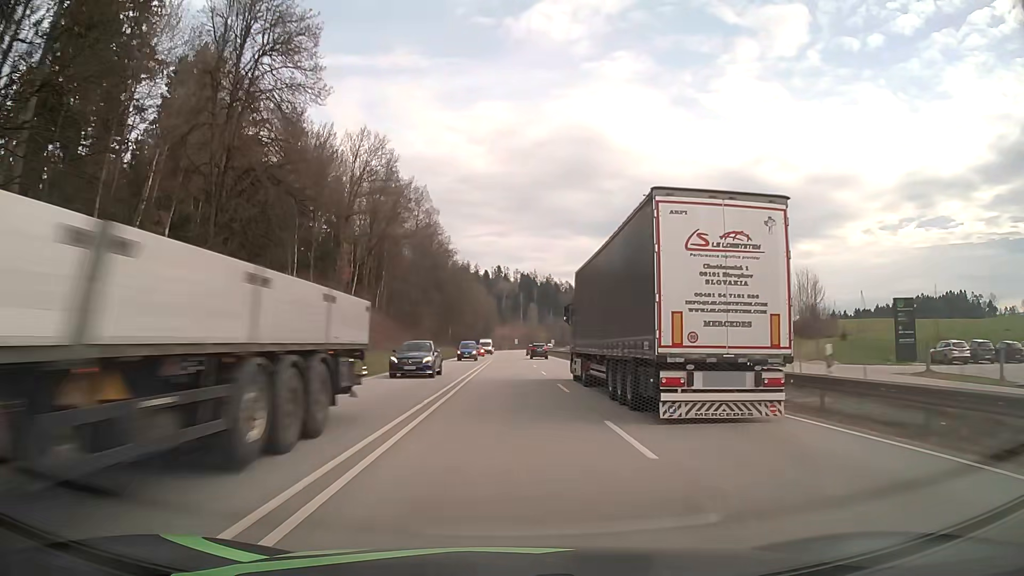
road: primary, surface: asphalt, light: Day
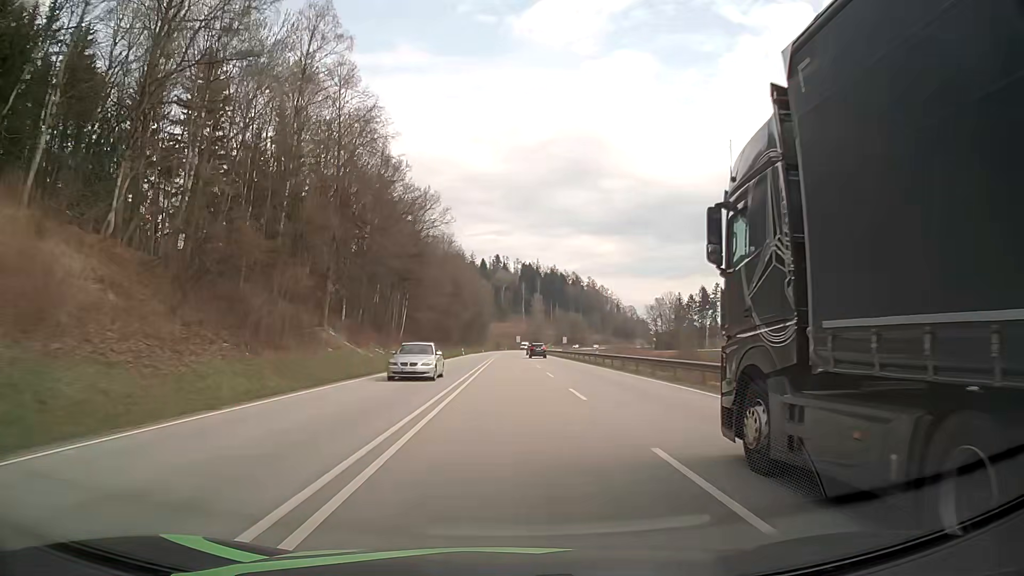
(+0.1, +63.4) m; 0°
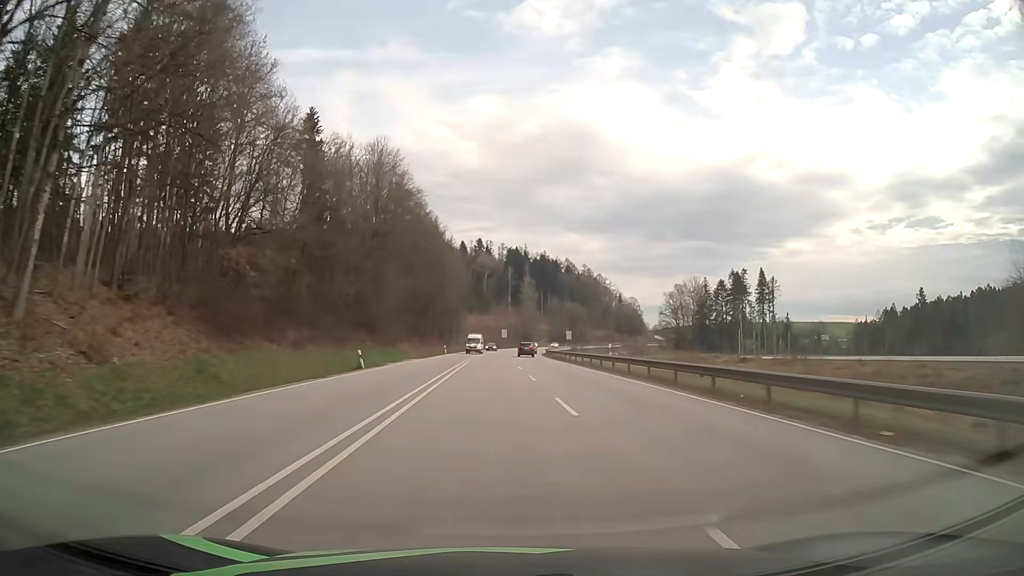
(+0.5, +63.9) m; +1°
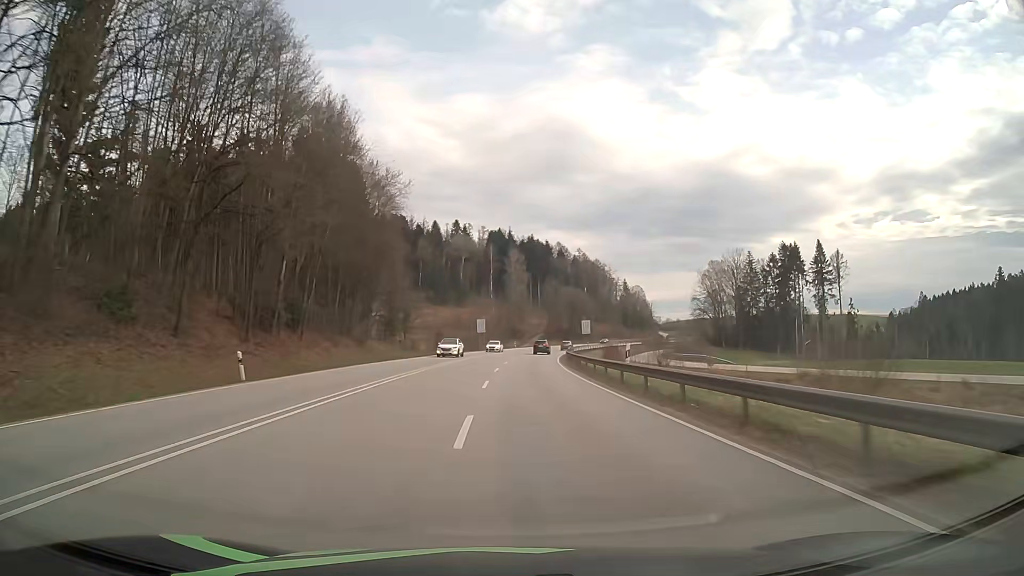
(+1.2, +64.1) m; +2°
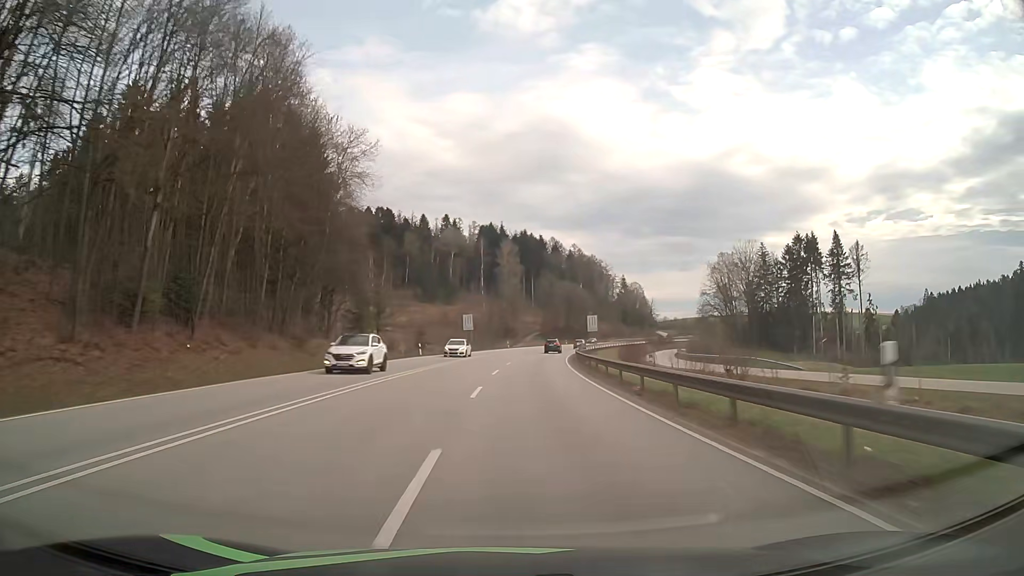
(+0.1, +16.1) m; 0°
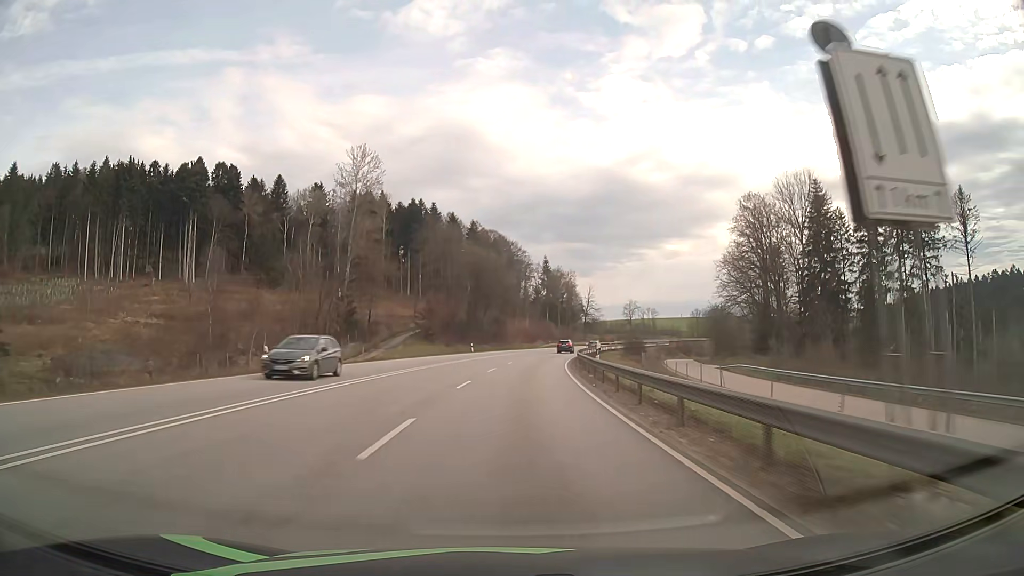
(+6.0, +80.3) m; +9°
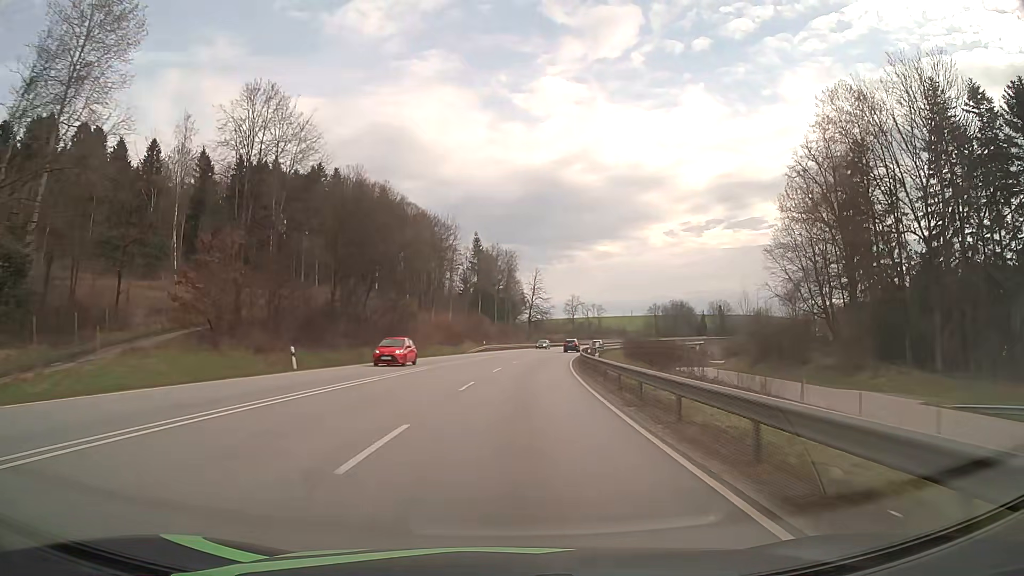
(+2.6, +48.3) m; +6°
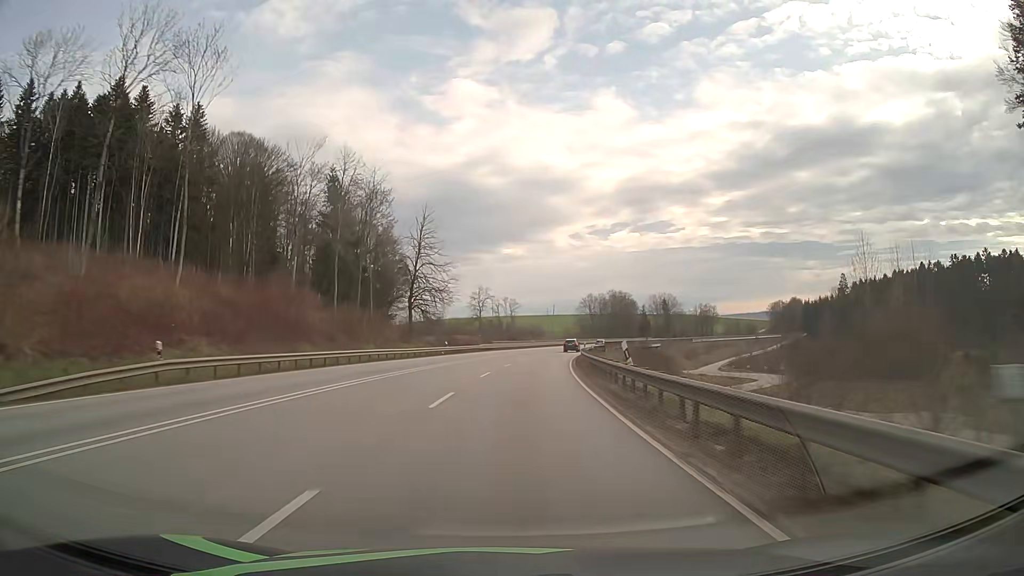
(+4.6, +64.0) m; +8°
(0, +10) (0, +20) (+1, +30) (+2, +40) (+3, +50) (+4, +60) (+5, +70) (+7, +80) (+9, +89) (+11, +99) m
